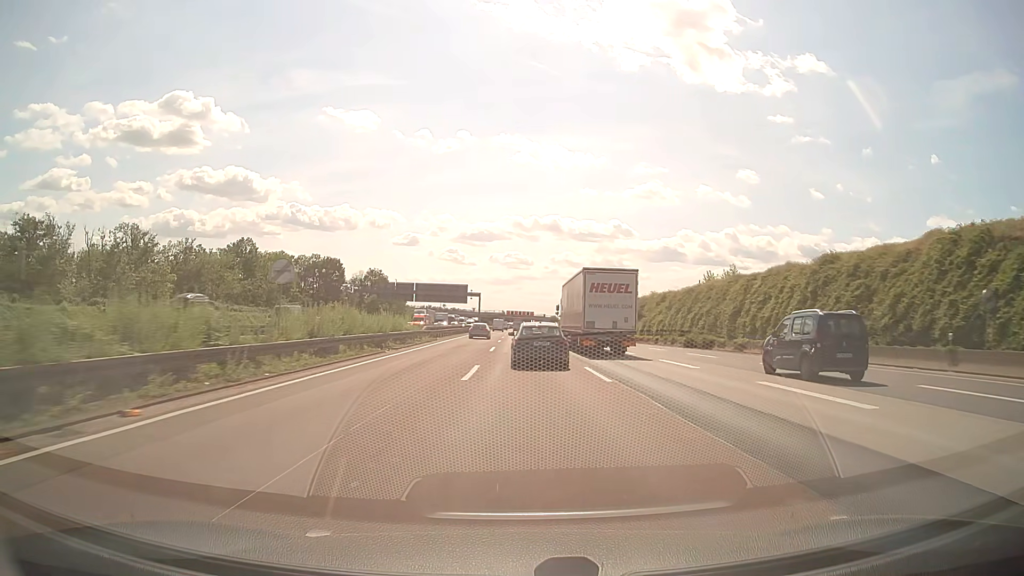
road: motorway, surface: asphalt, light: Day
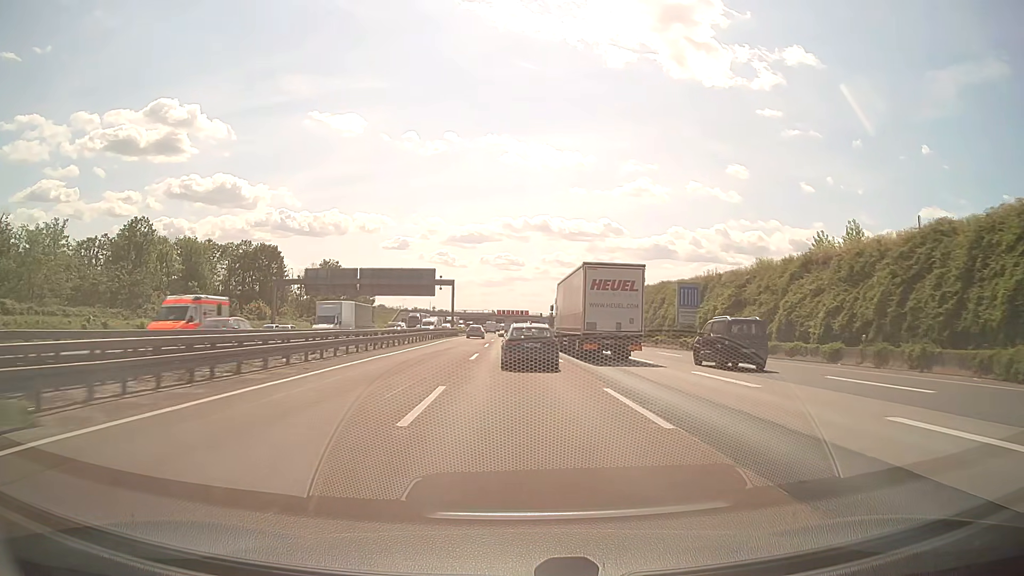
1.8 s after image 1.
(0.0, +43.5) m; +1°
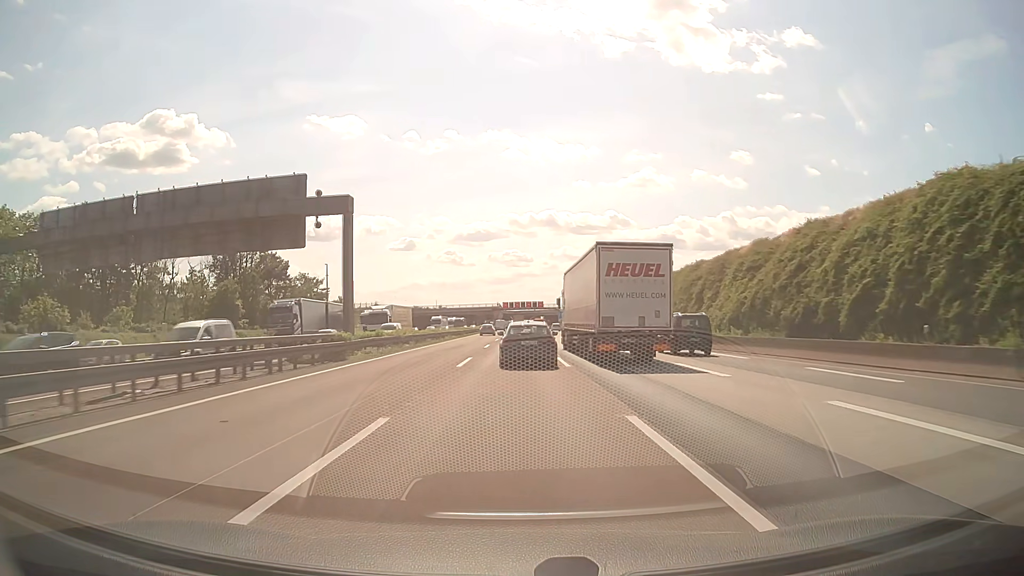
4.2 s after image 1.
(-0.2, +59.2) m; -1°
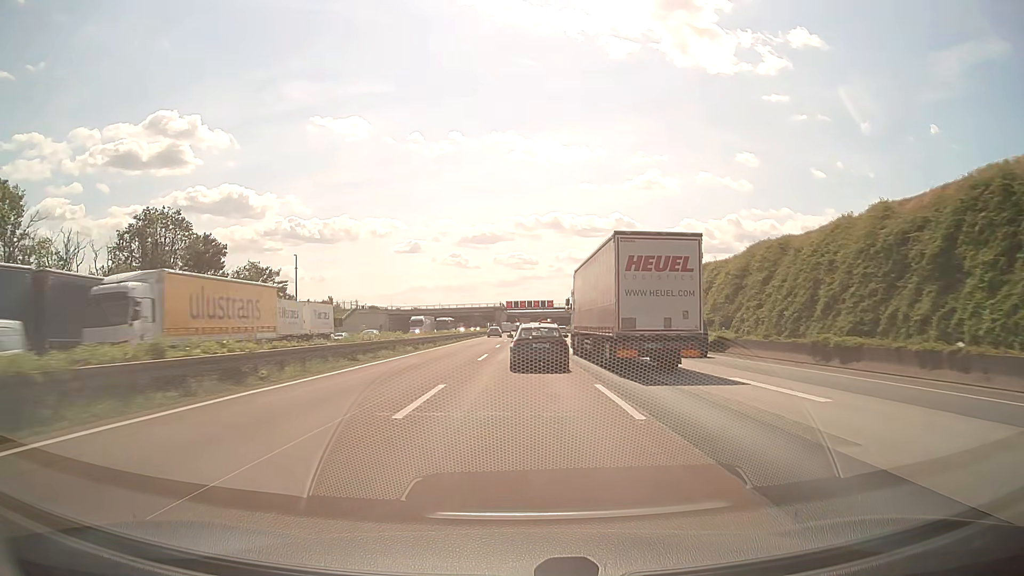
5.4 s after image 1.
(-0.1, +30.1) m; -1°
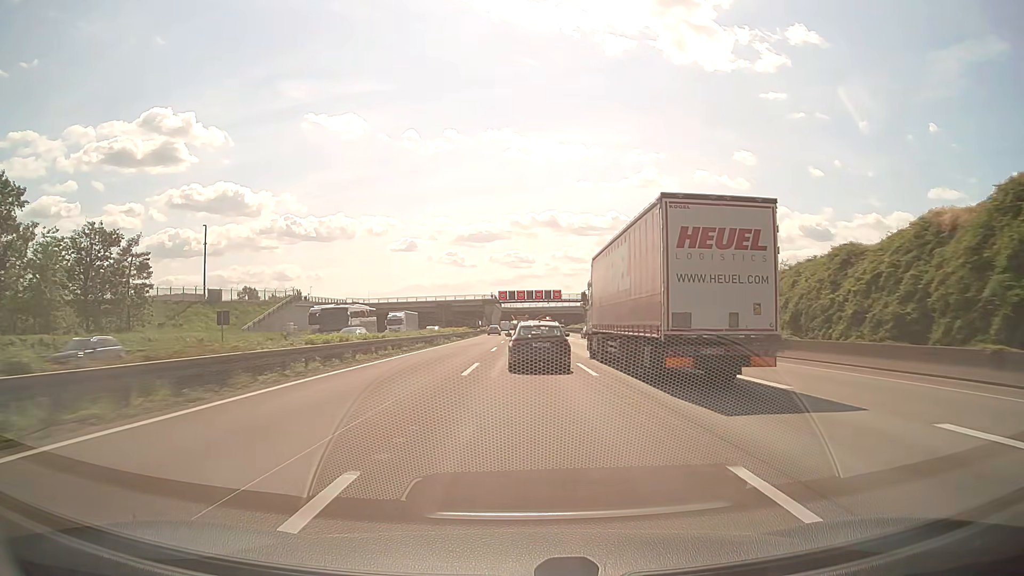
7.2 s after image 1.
(+0.1, +45.7) m; 0°
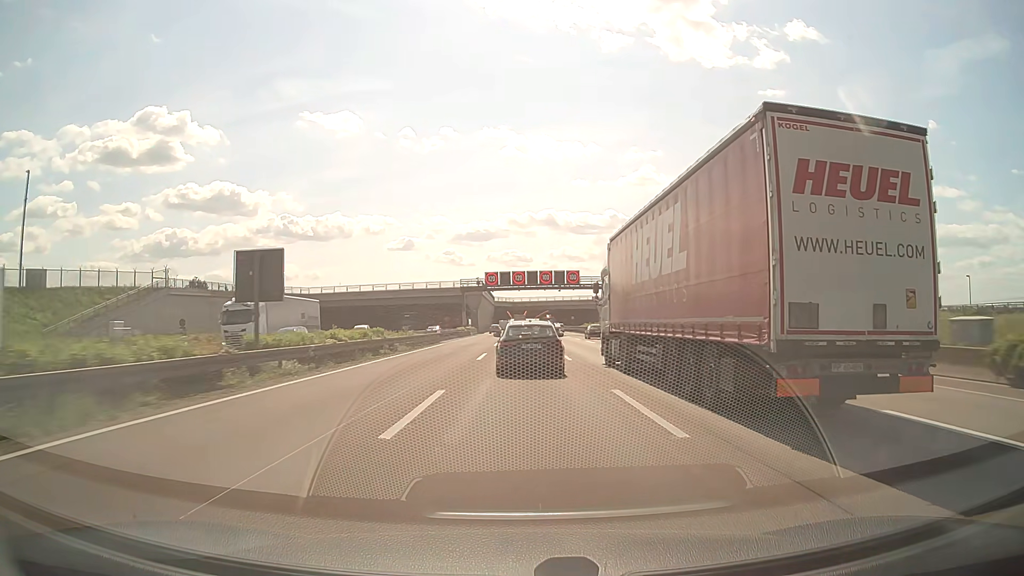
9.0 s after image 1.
(+0.3, +46.3) m; 0°
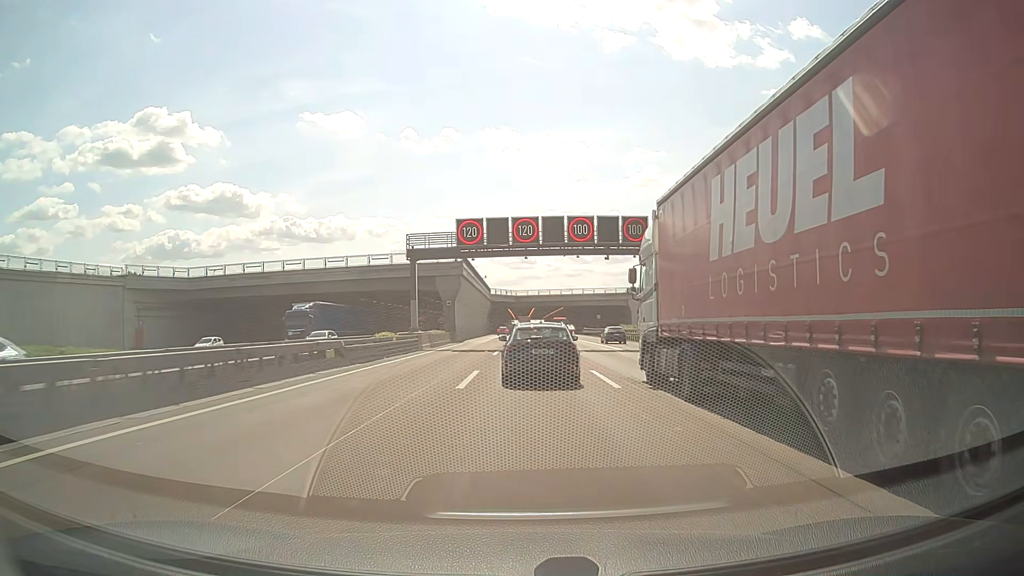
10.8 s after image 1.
(-0.2, +46.9) m; 0°
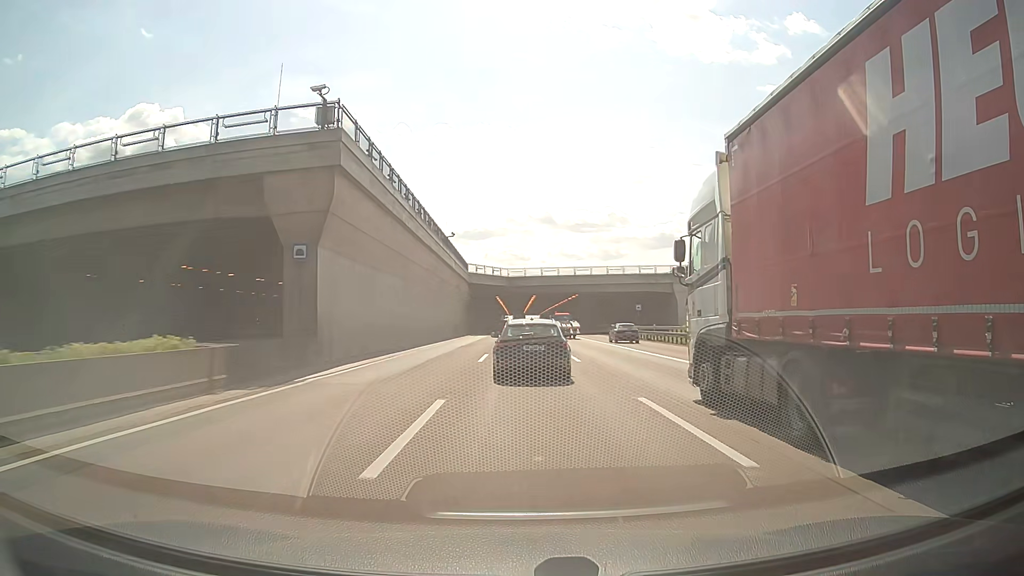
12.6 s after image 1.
(+0.1, +44.3) m; 0°
(0, +10) (0, +20) (0, +30) (0, +40) (0, +50) (+1, +60) (+1, +70) (+1, +80) (+1, +90) (+1, +100) m
